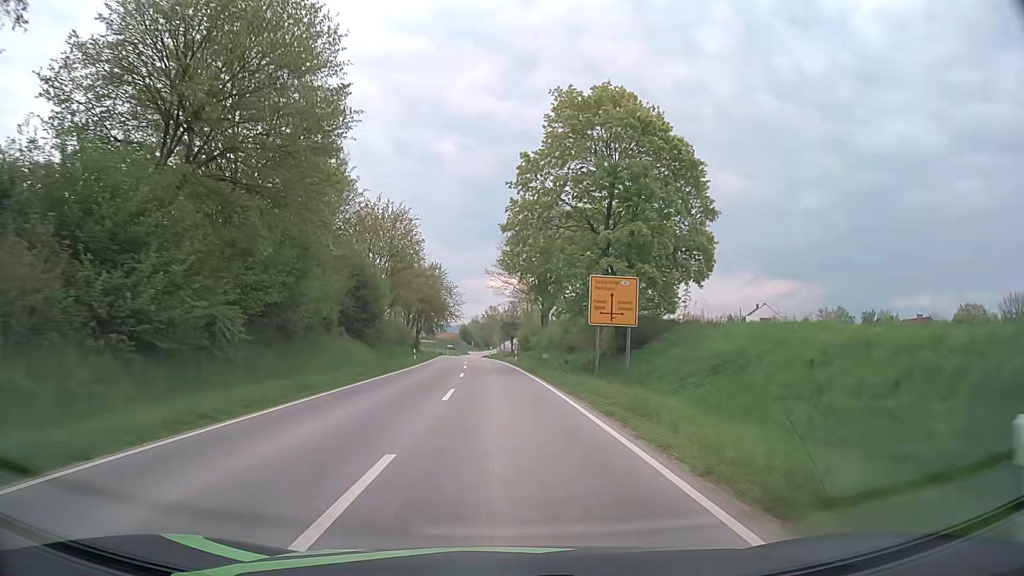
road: secondary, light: Day
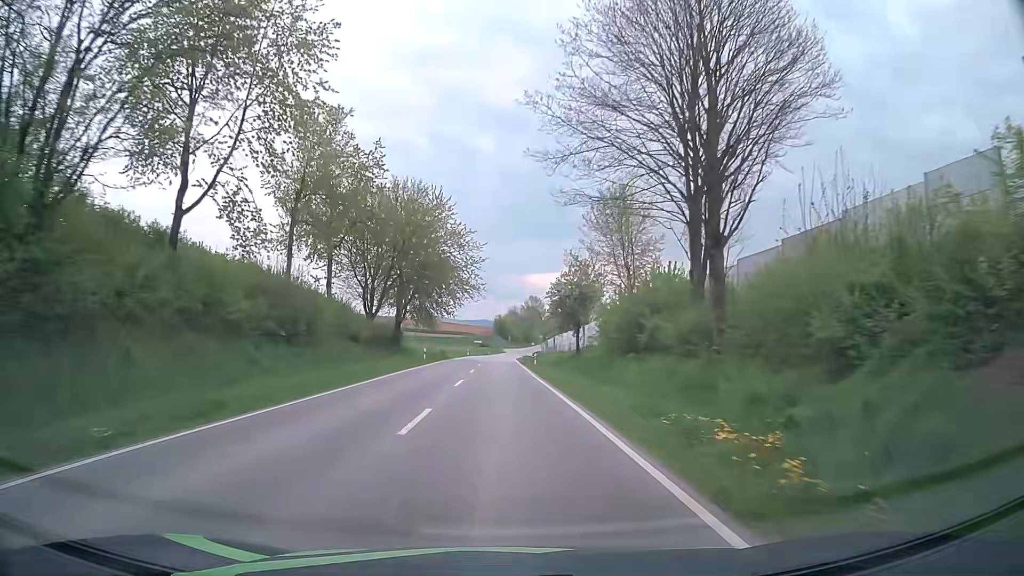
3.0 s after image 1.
(-1.7, +54.3) m; -4°
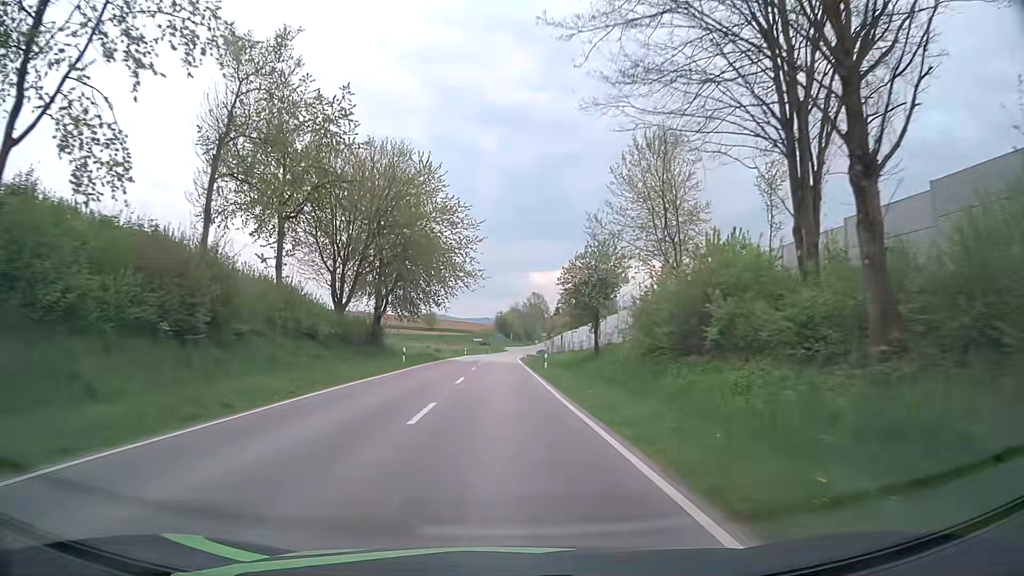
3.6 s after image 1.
(0.0, +10.8) m; 0°
(0, +10) (0, +20) (0, +30) (0, +40) (0, +50) (0, +60) (0, +70) (0, +80) (0, +90) (0, +100) m
